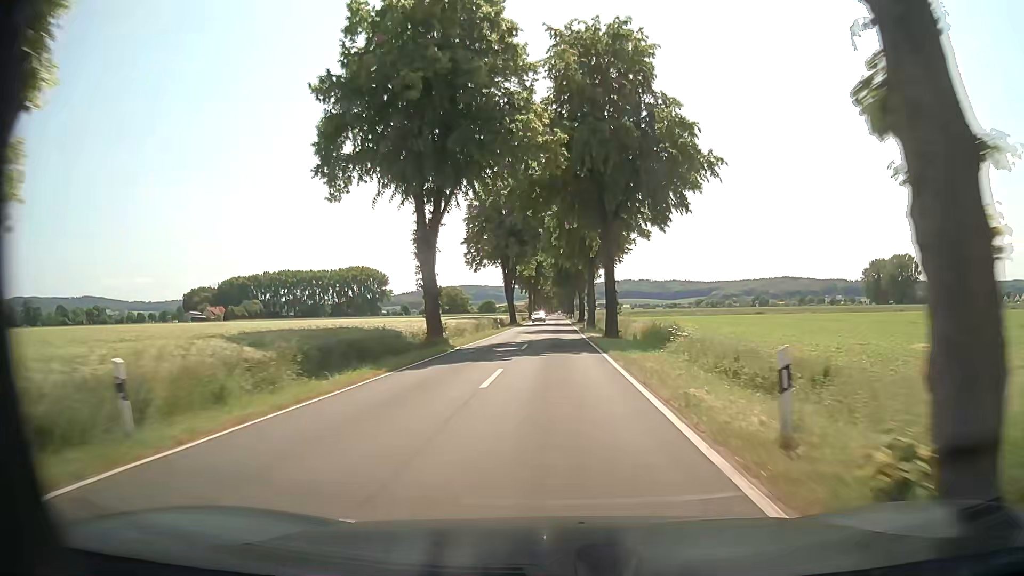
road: tertiary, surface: asphalt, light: Day
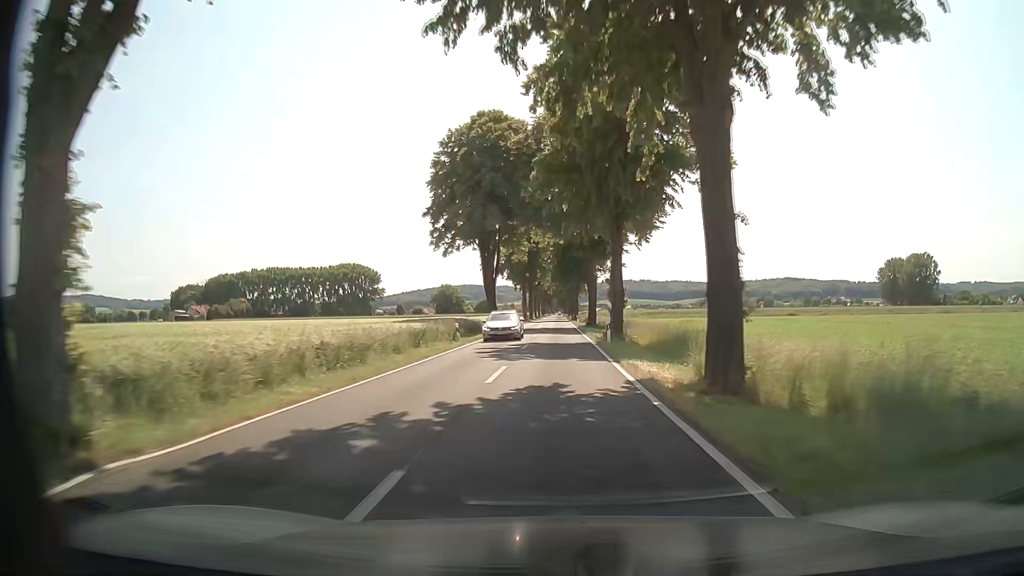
(0.0, +23.7) m; 0°
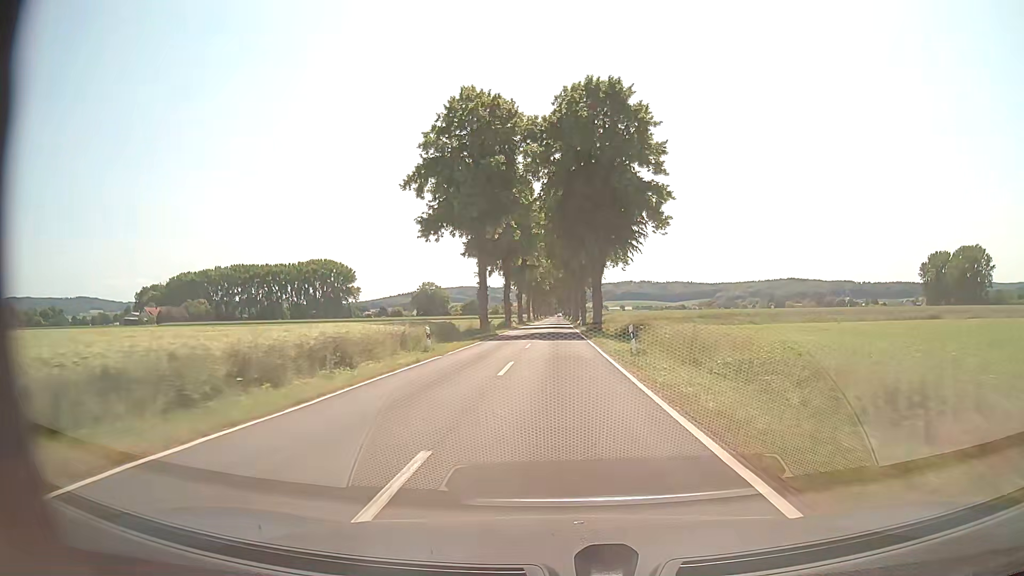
(+0.1, +59.2) m; -1°
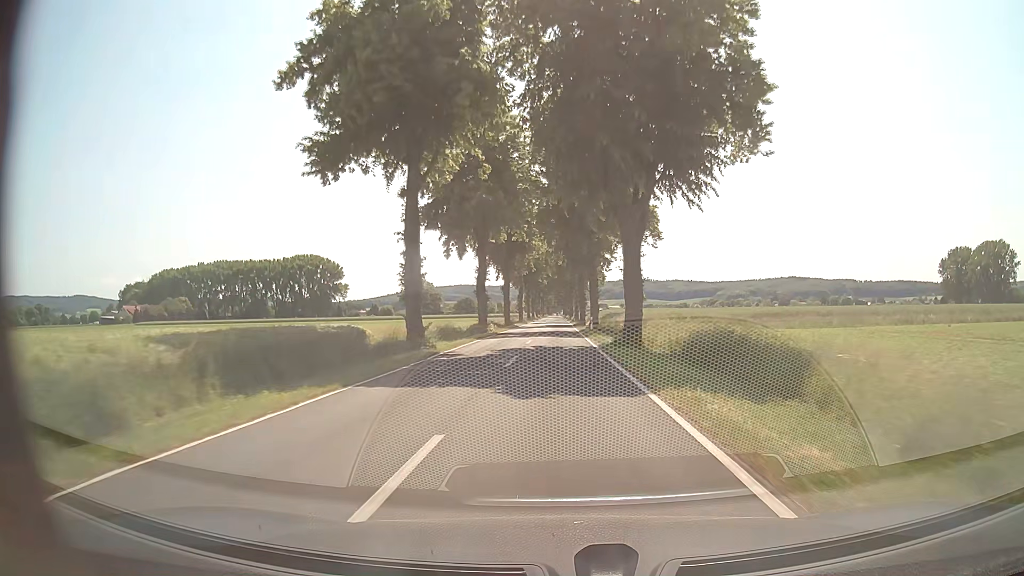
(+0.4, +23.6) m; +1°
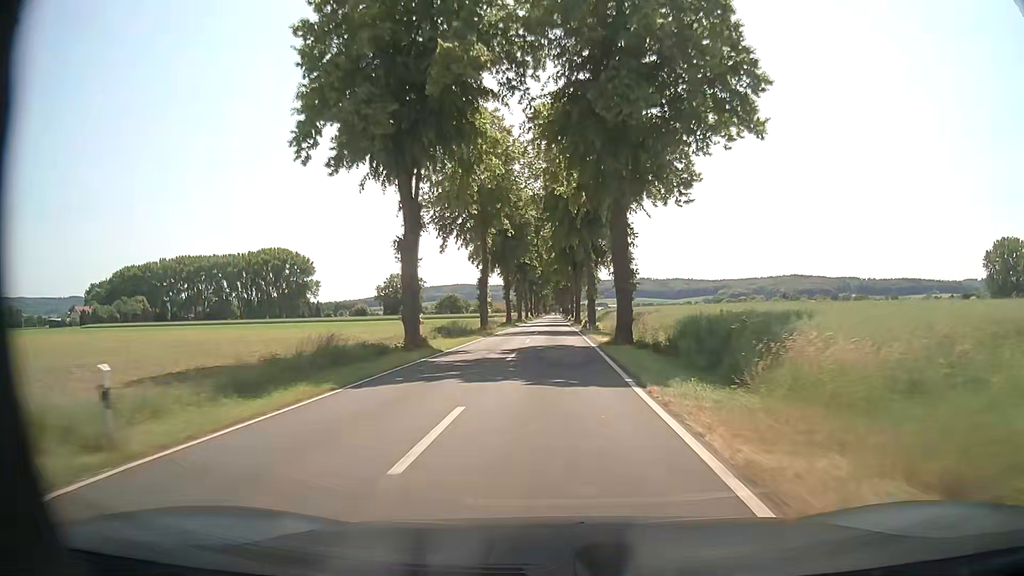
(+0.1, +47.2) m; 0°
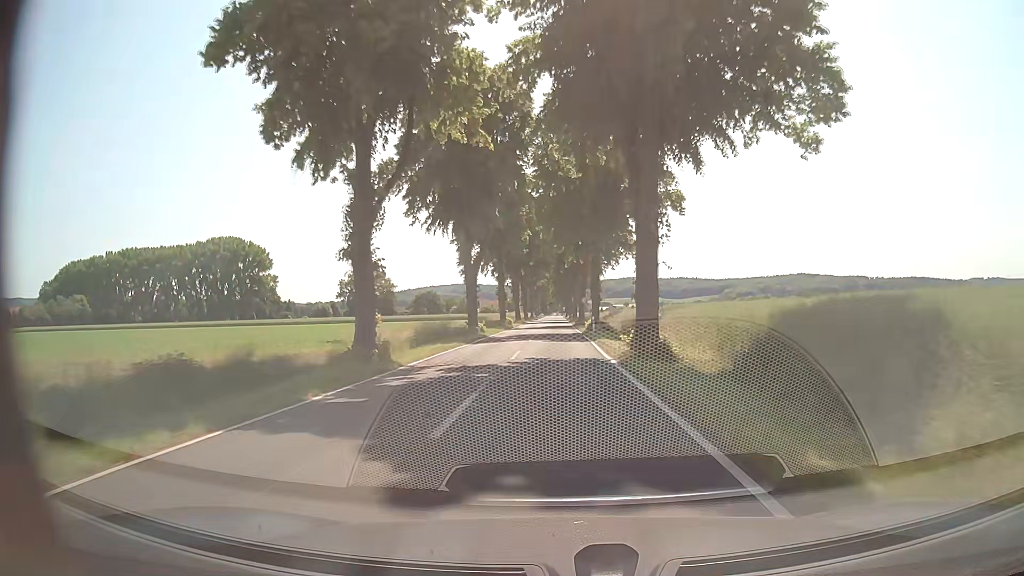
(-0.3, +59.1) m; 0°
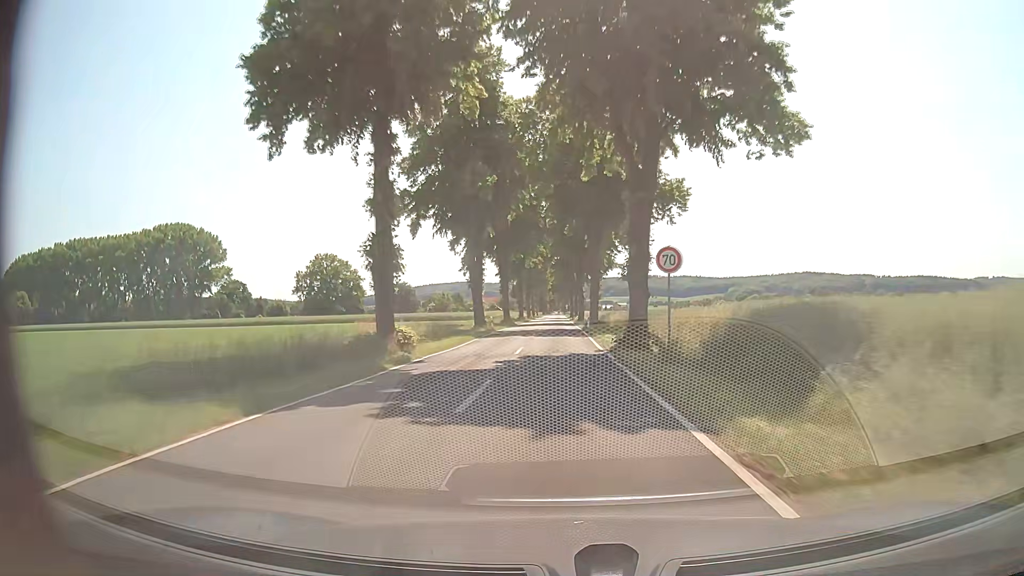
(+0.1, +47.3) m; 0°
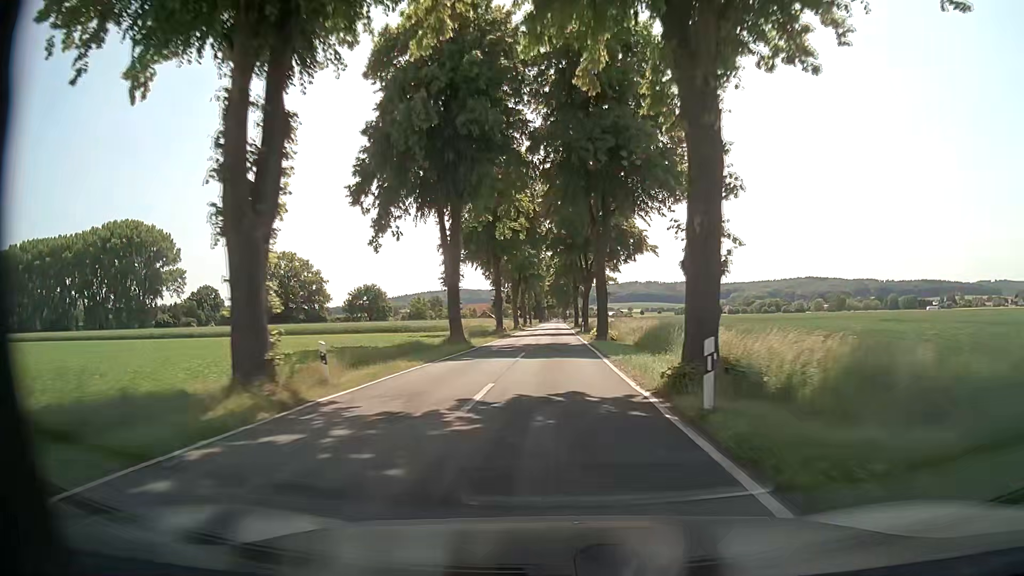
(+0.1, +35.5) m; 0°
(0, +10) (0, +20) (0, +30) (0, +40) (0, +50) (0, +60) (0, +70) (0, +80) (0, +90) (0, +100) m
